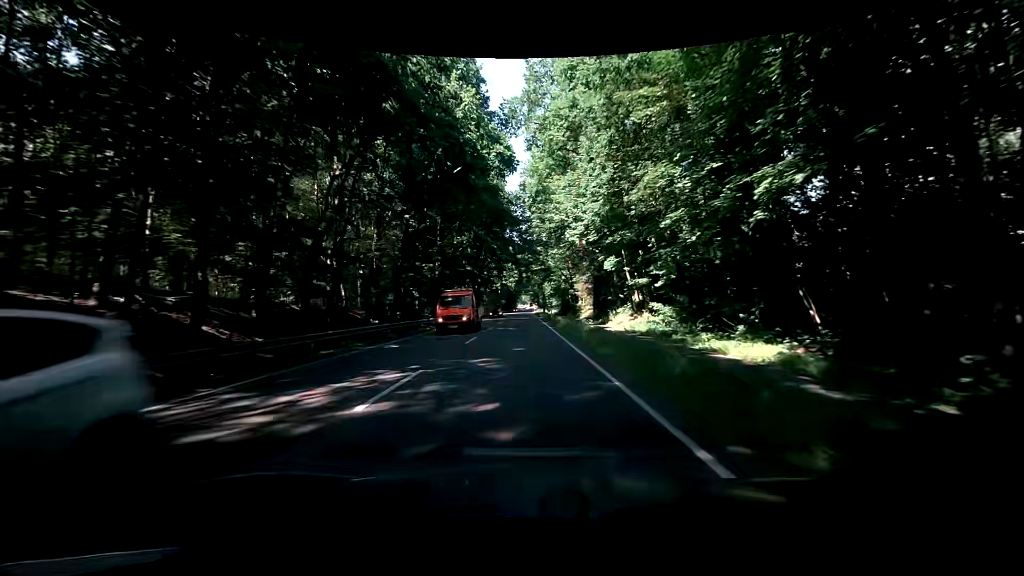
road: primary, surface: asphalt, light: Day
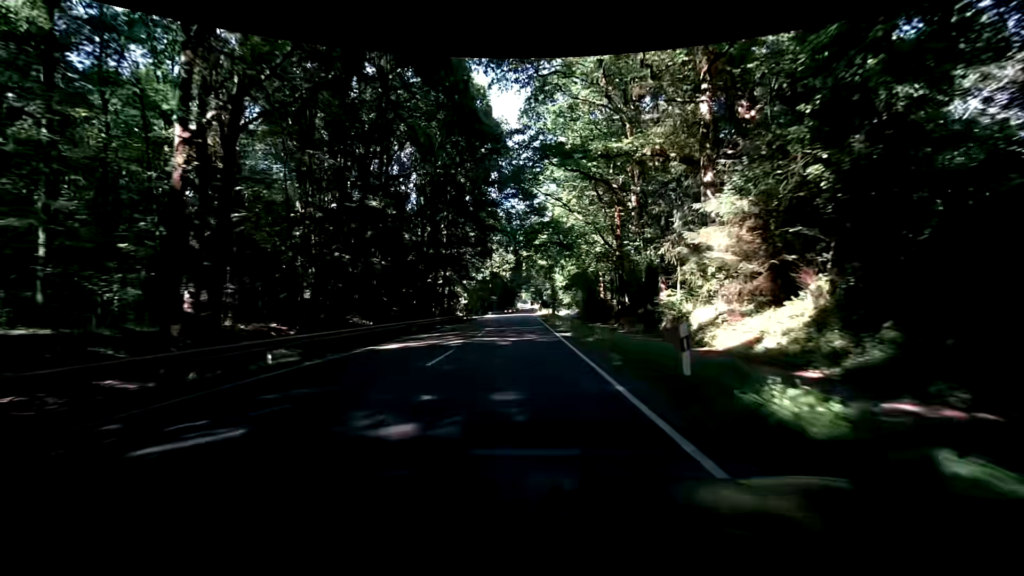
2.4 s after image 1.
(+0.3, +43.0) m; 0°
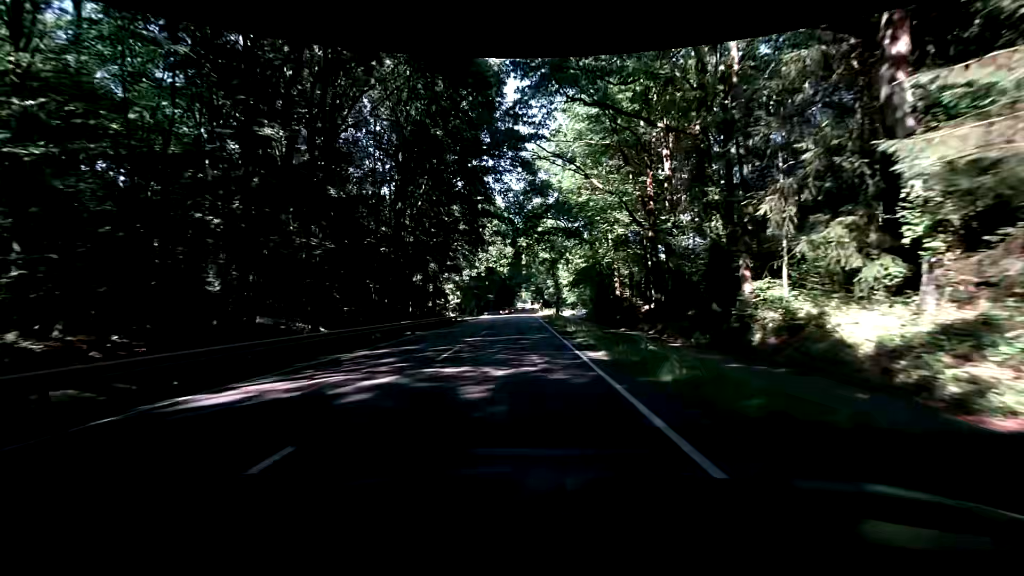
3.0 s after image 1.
(0.0, +10.7) m; 0°
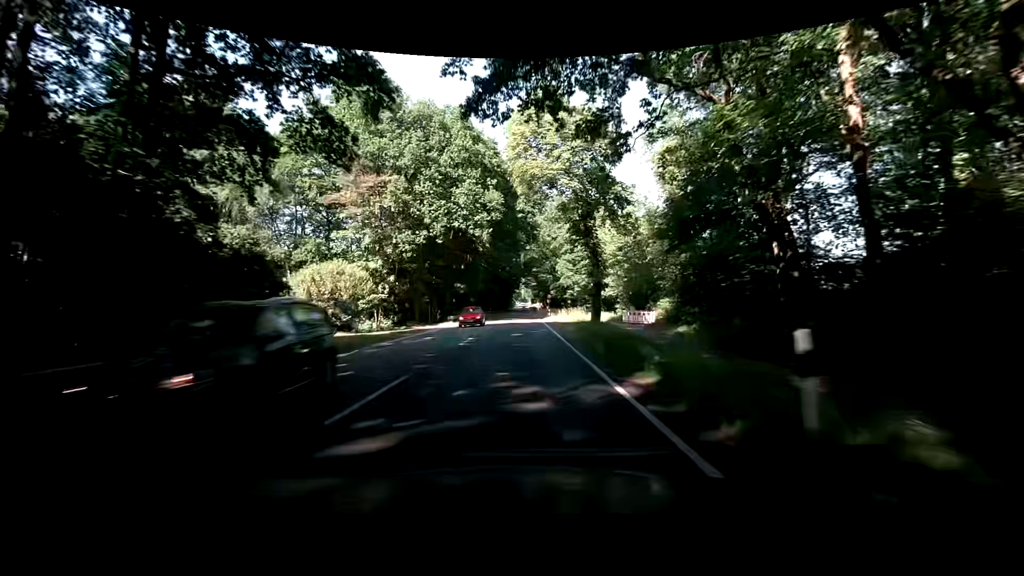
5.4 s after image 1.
(+0.2, +43.0) m; 0°
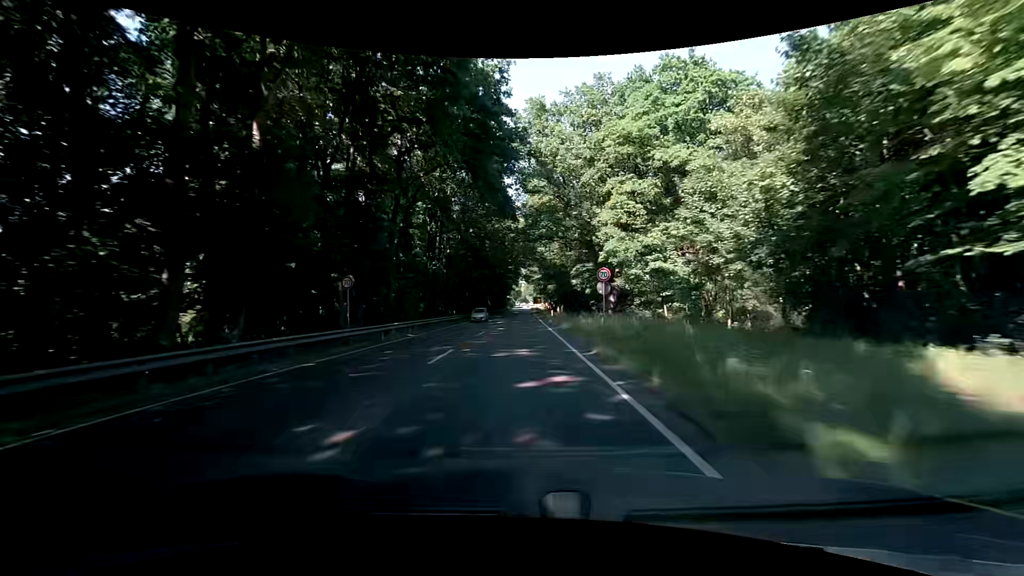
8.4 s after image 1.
(-0.3, +53.9) m; 0°
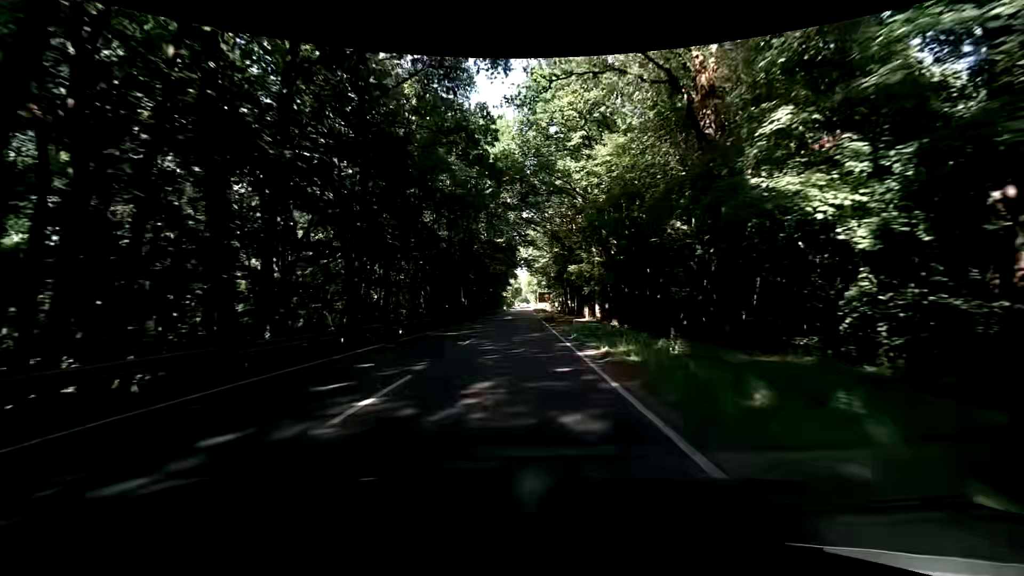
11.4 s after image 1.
(-0.1, +54.0) m; 0°
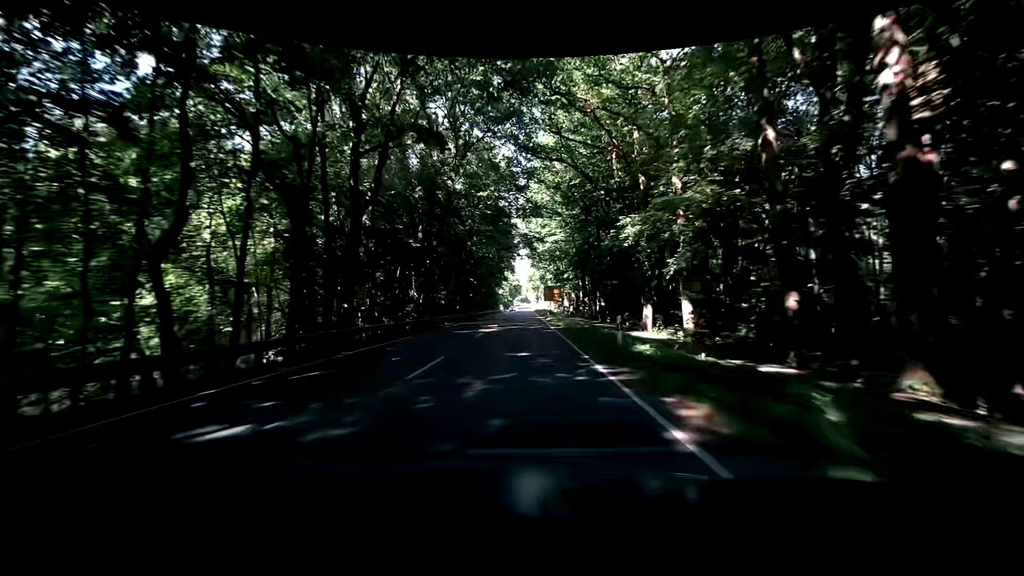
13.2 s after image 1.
(-0.3, +32.4) m; -1°
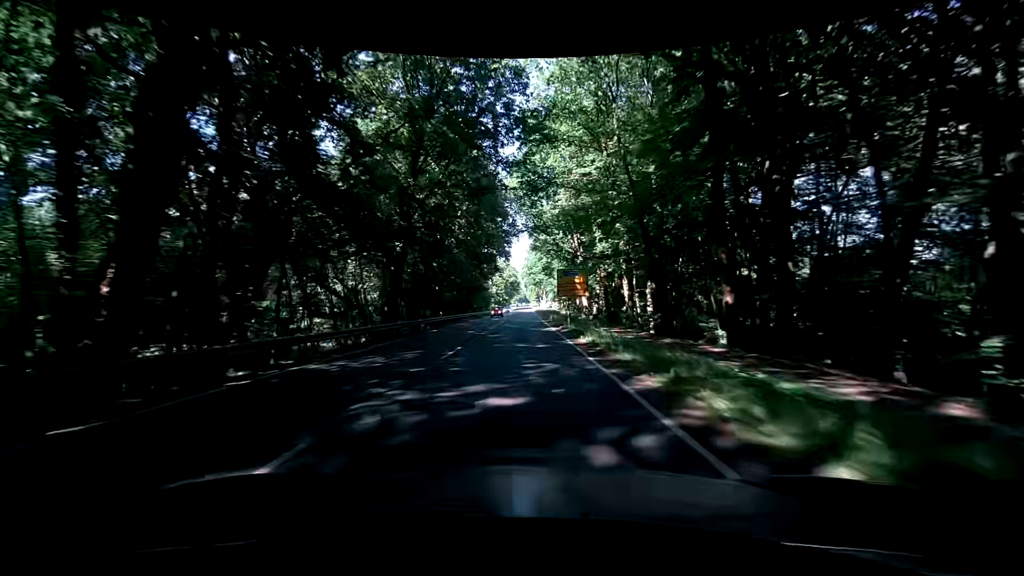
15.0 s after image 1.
(+0.5, +32.4) m; +1°
(0, +10) (0, +20) (0, +30) (0, +40) (0, +50) (0, +60) (0, +70) (0, +80) (0, +90) (0, +100) m
